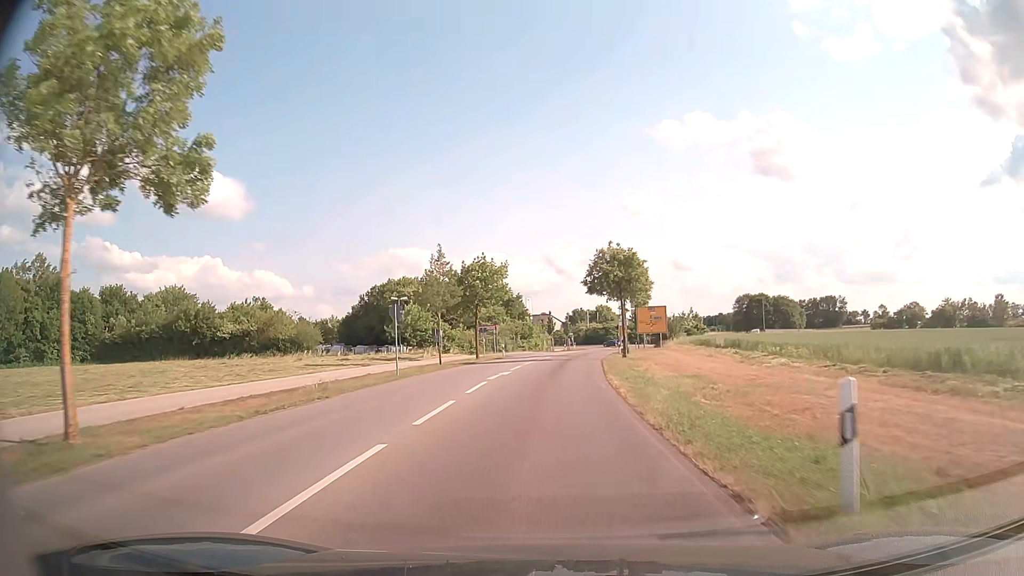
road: tertiary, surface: asphalt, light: Day
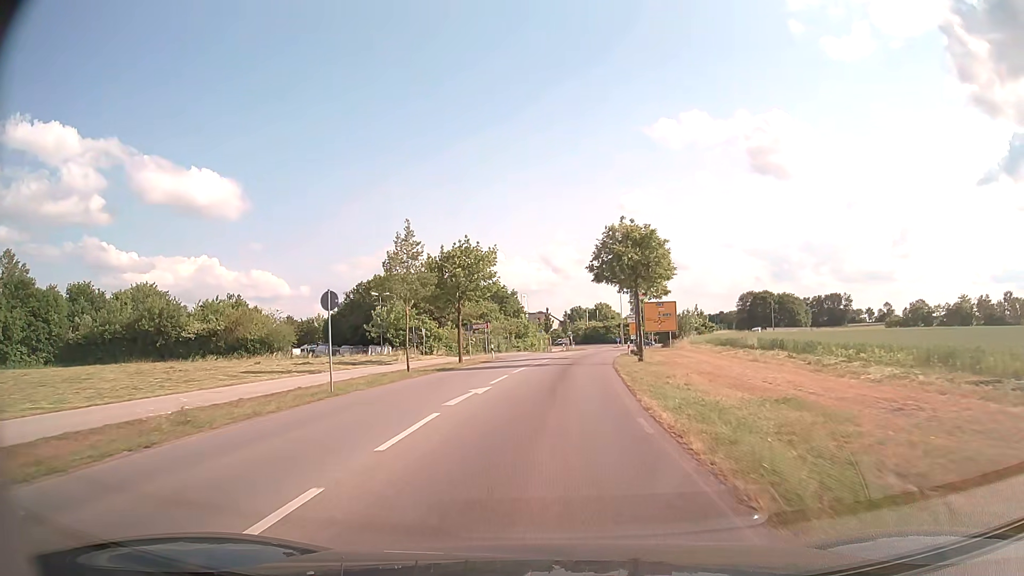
(0.0, +8.4) m; 0°
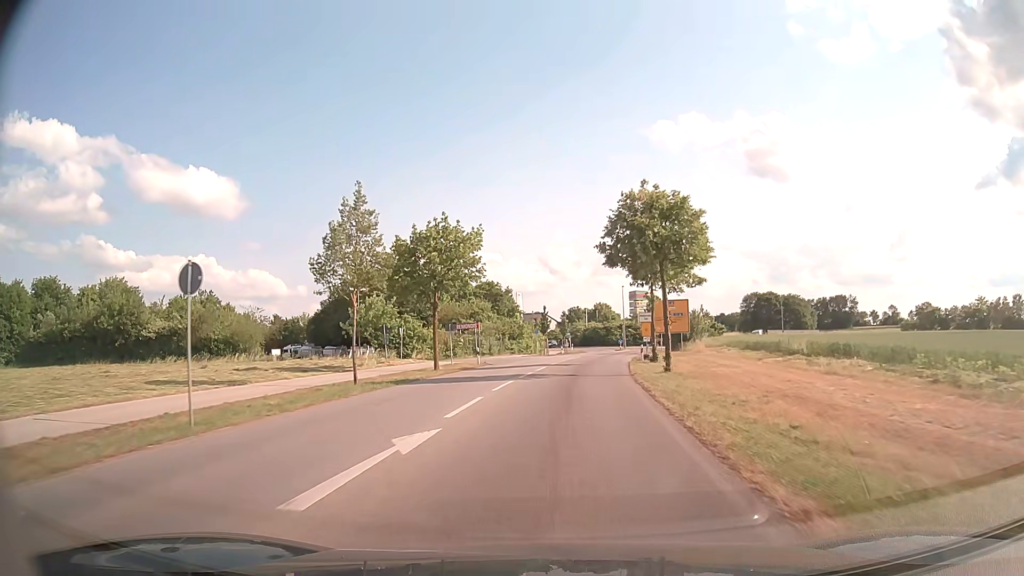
(0.0, +8.2) m; 0°
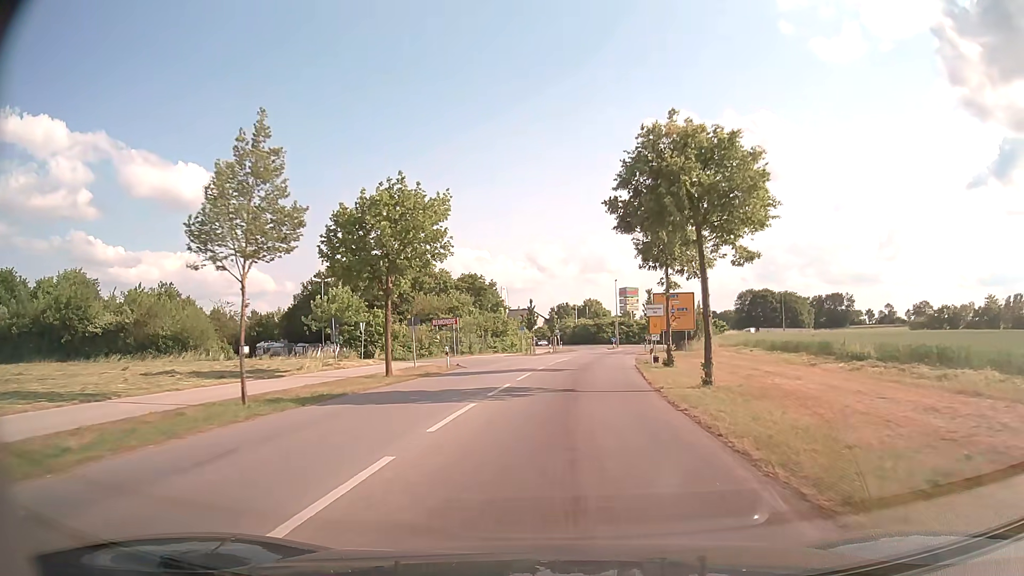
(+0.1, +8.0) m; +1°
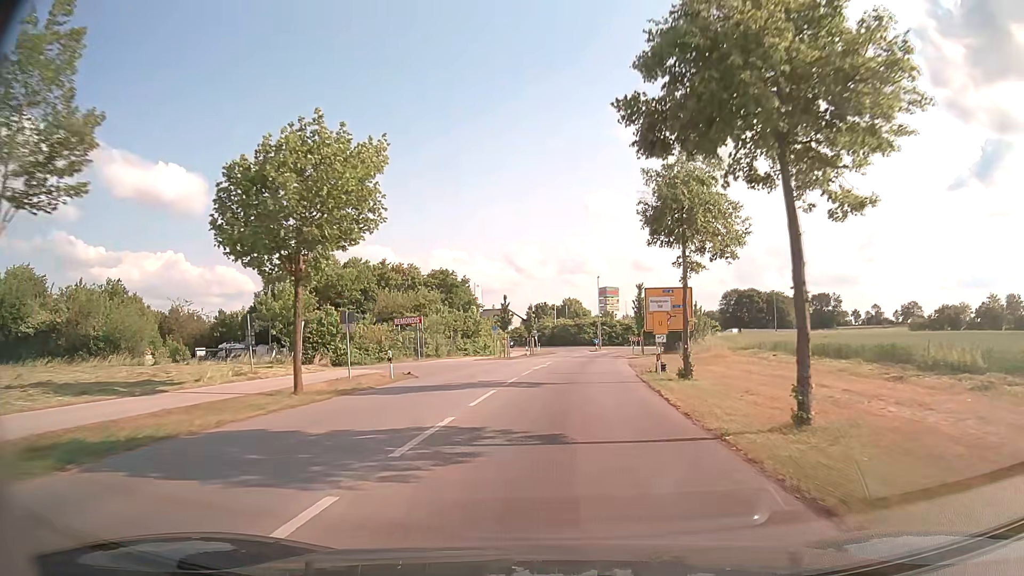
(+0.1, +7.8) m; +2°
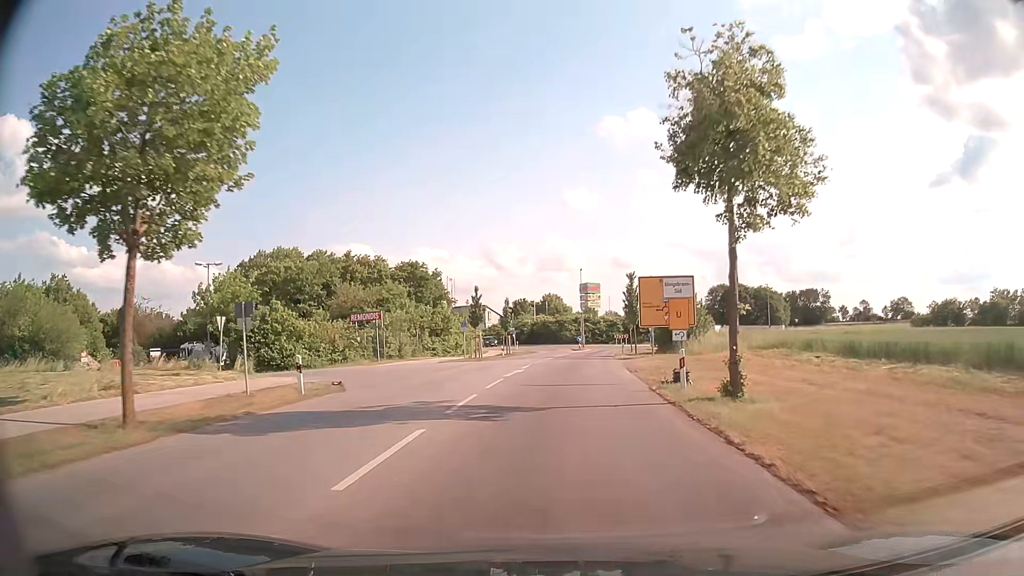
(+0.1, +7.6) m; +2°
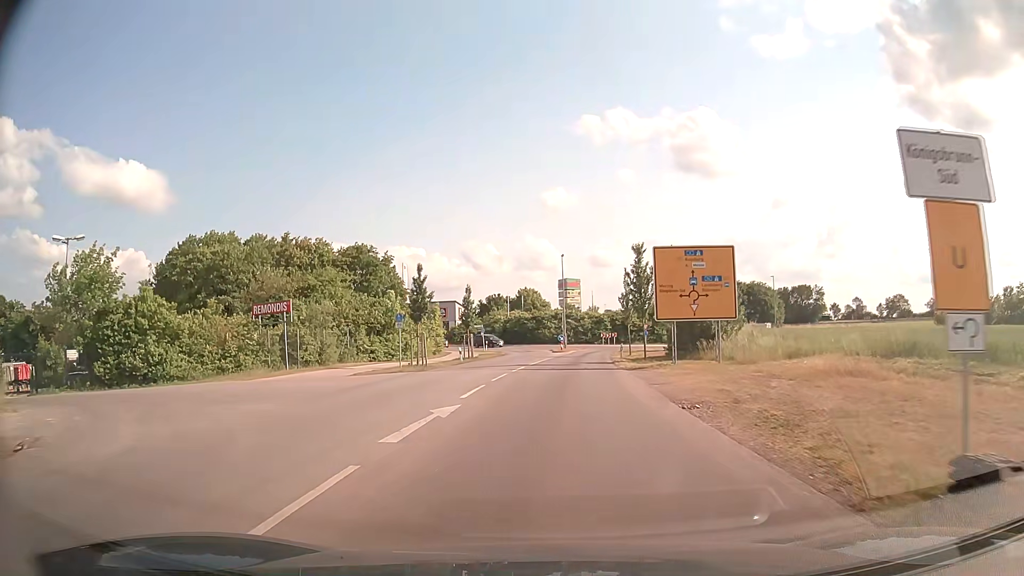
(+0.3, +14.7) m; +2°
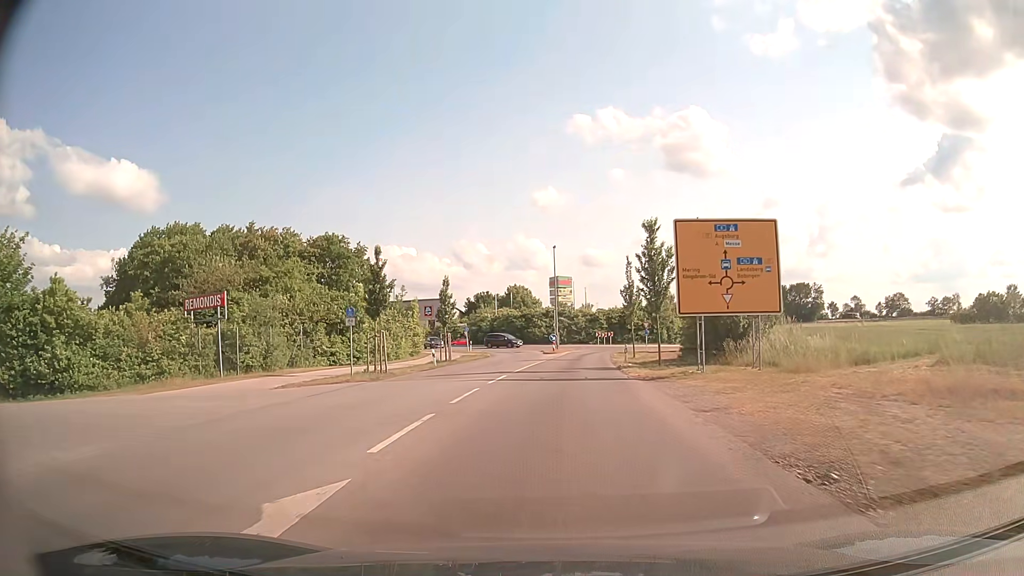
(0.0, +7.1) m; +1°
(0, +10) (0, +20) (+1, +30) (+2, +40) (+3, +50) (+4, +60) (+7, +69) (+15, +76) (+23, +82) (+29, +90) m
